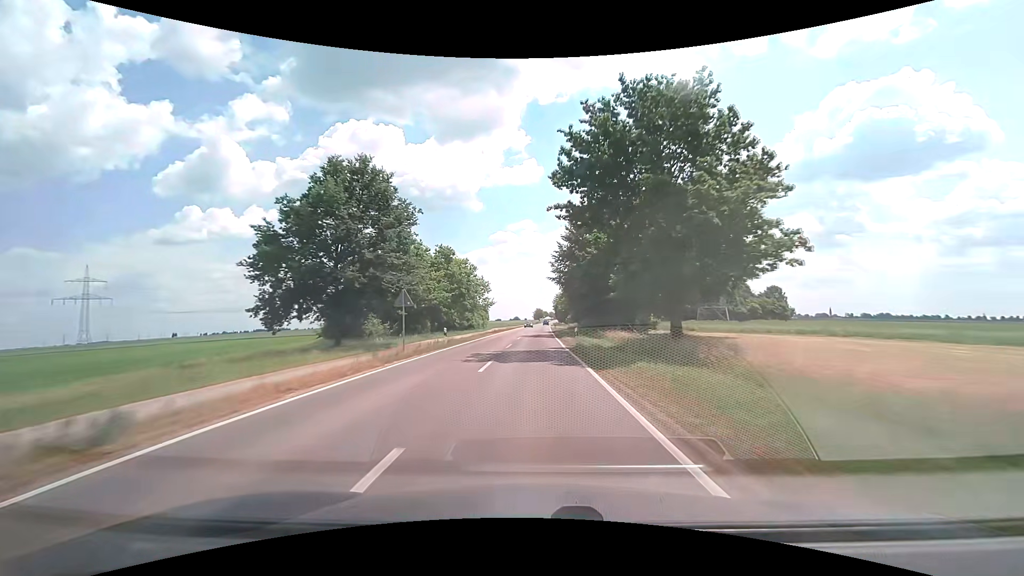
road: secondary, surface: asphalt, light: Day
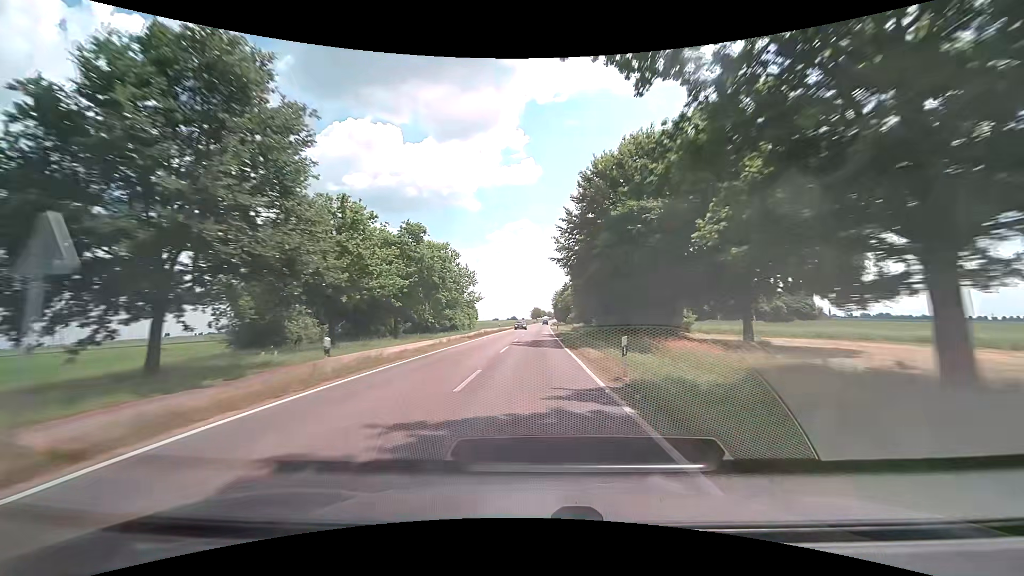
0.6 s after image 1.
(-0.1, +15.6) m; 0°
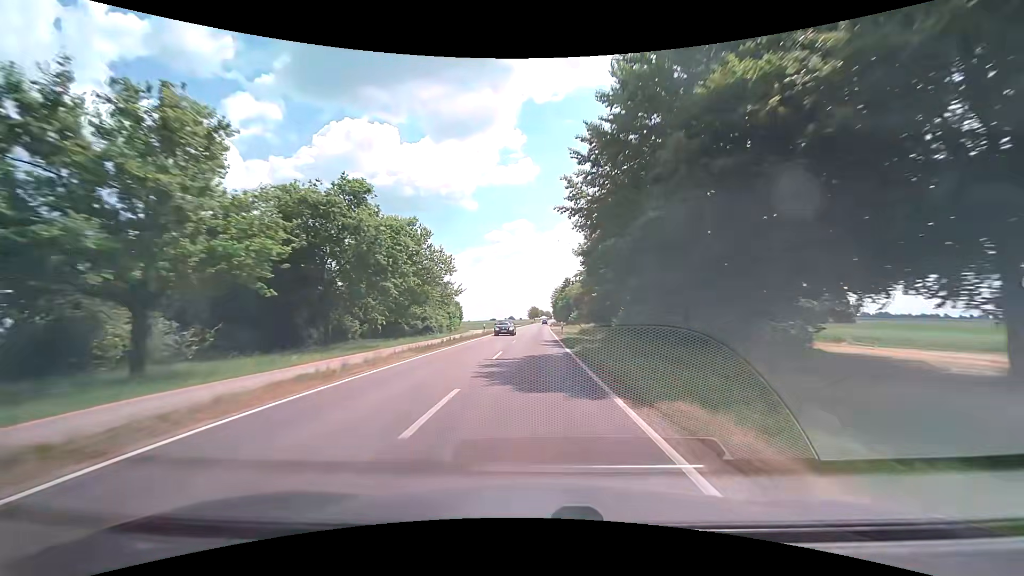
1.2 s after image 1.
(+0.1, +15.7) m; +1°
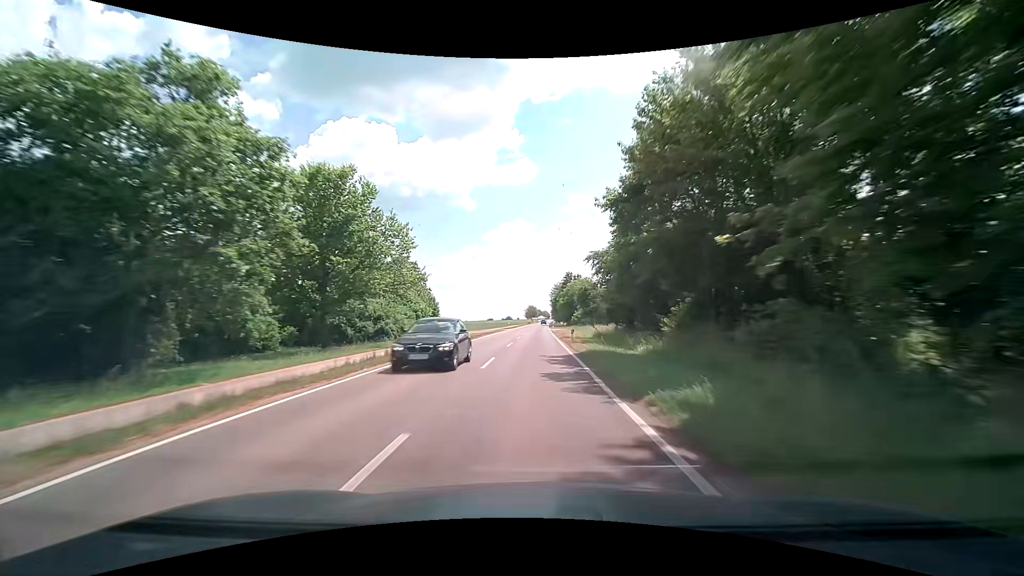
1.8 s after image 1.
(0.0, +15.7) m; 0°
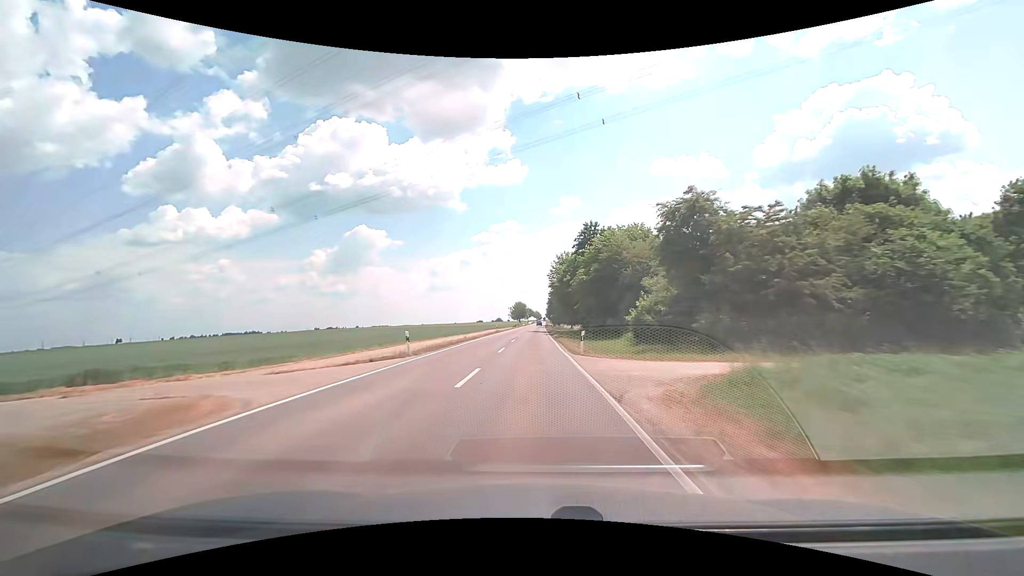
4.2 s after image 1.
(+0.9, +63.3) m; +1°
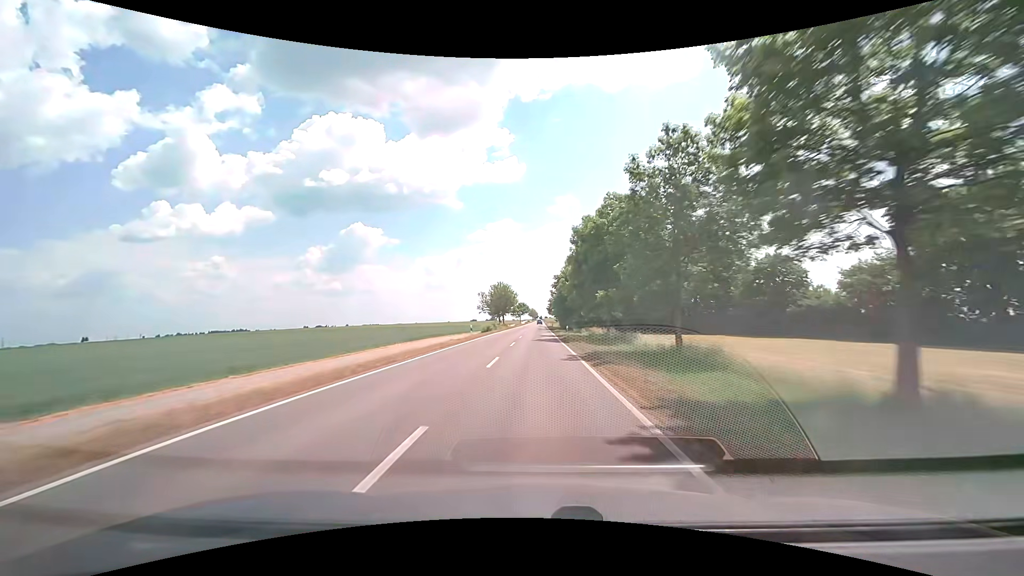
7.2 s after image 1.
(0.0, +79.6) m; 0°
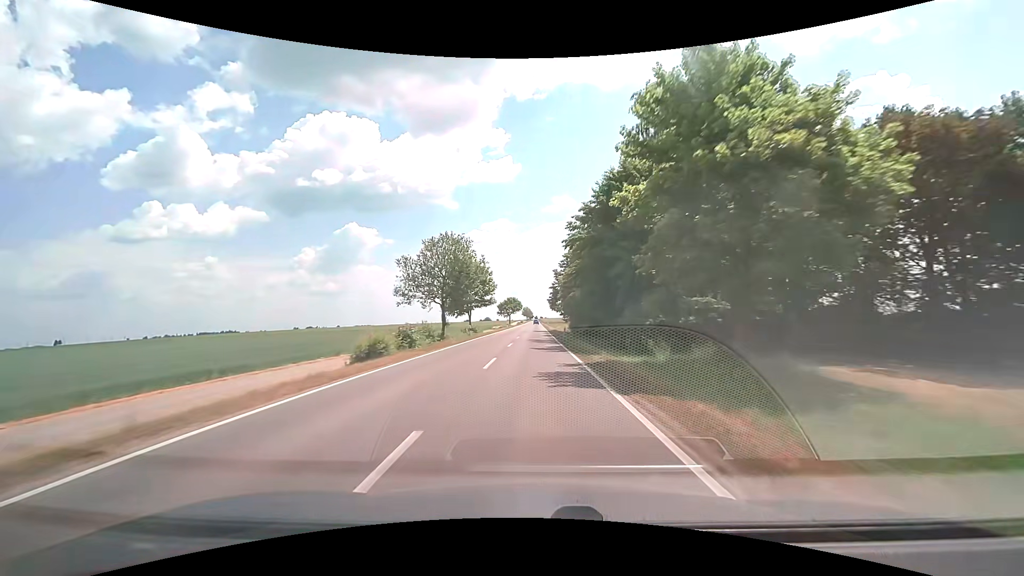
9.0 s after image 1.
(+0.2, +47.9) m; +1°
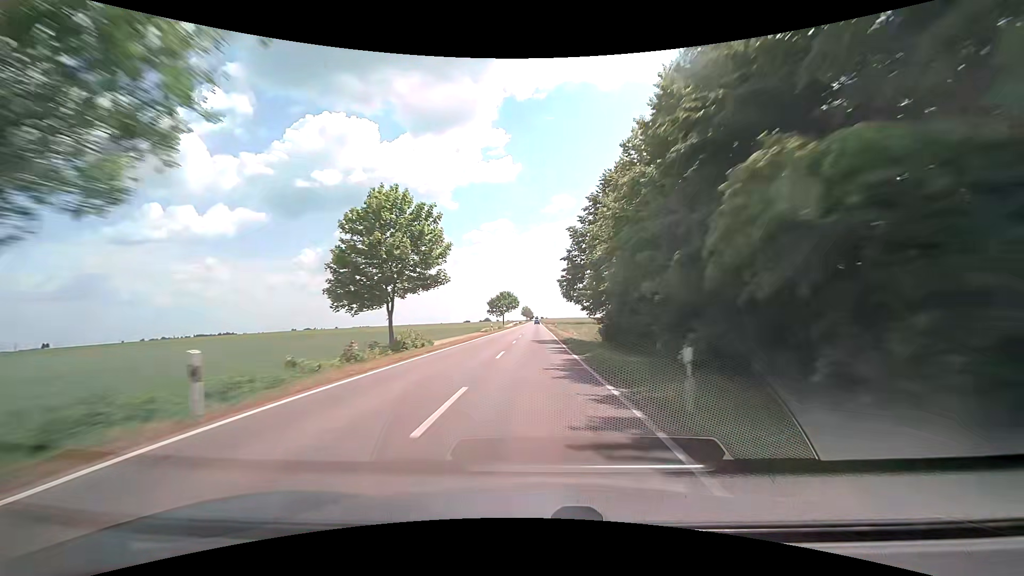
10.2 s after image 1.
(0.0, +32.0) m; 0°
(0, +10) (0, +20) (0, +30) (0, +40) (0, +50) (0, +60) (0, +70) (0, +80) (0, +90) (0, +100) m
